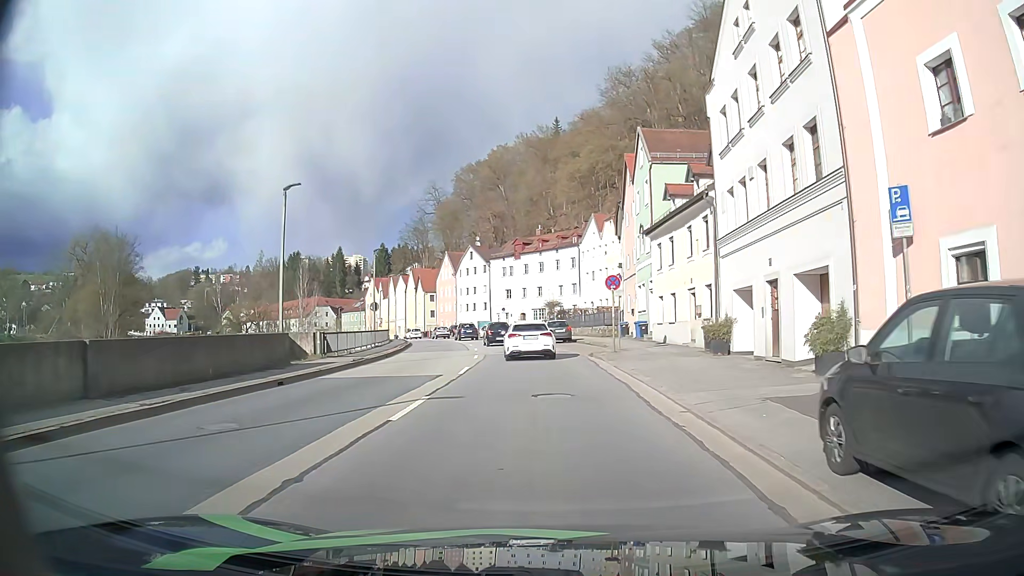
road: primary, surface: asphalt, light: Day
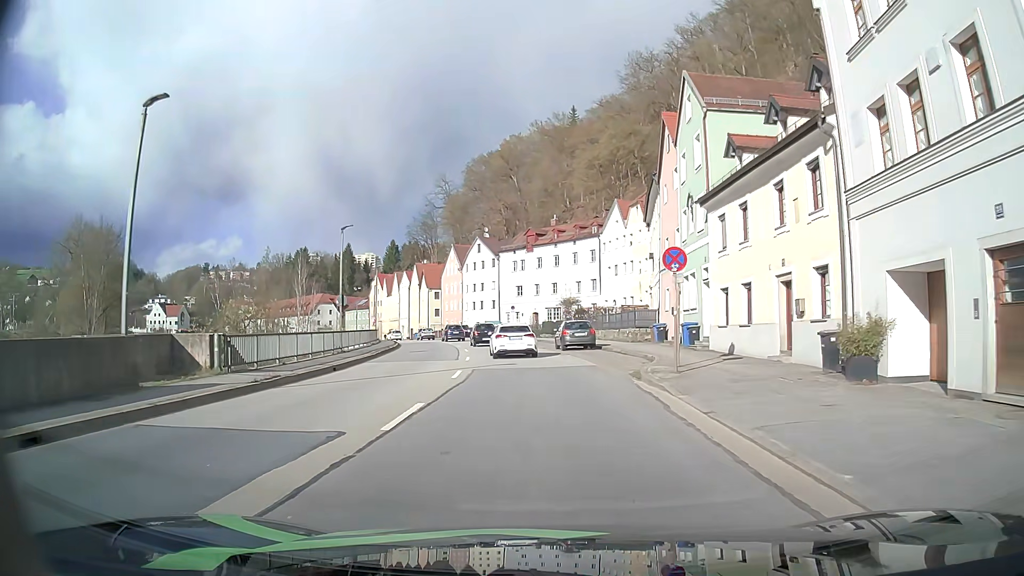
(-0.1, +9.9) m; -1°
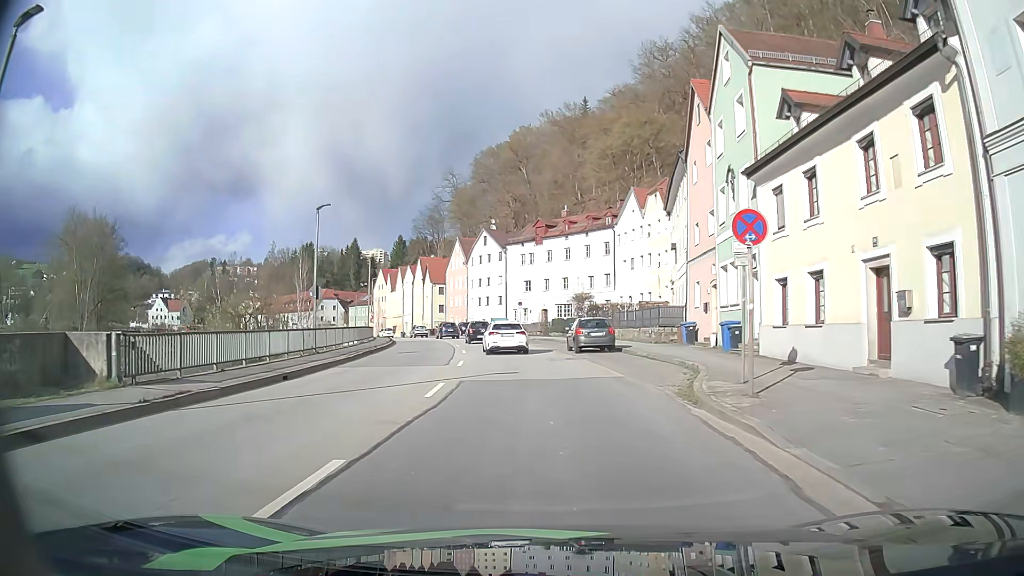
(-0.1, +5.2) m; -1°
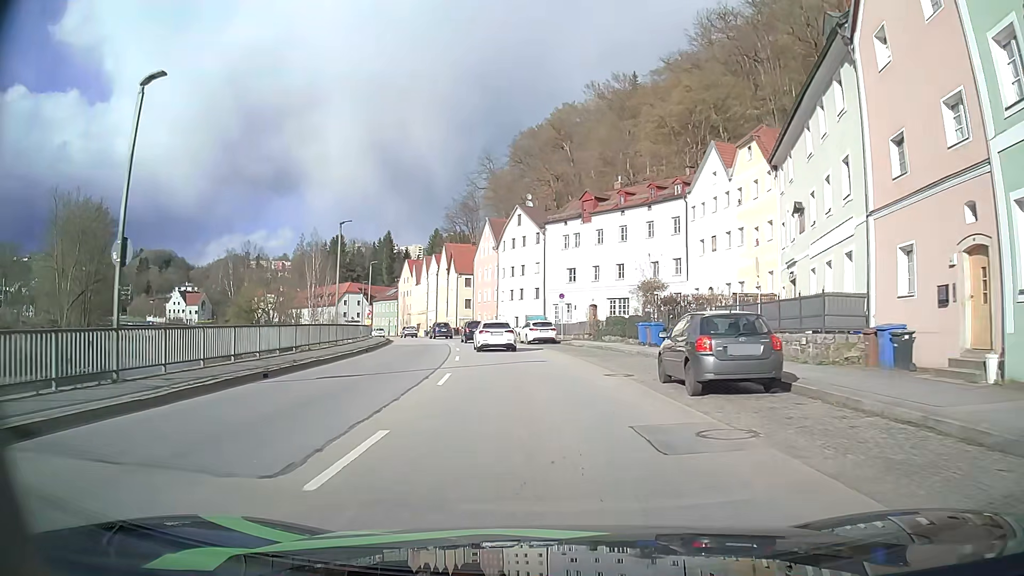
(-0.5, +16.5) m; -3°
(0, +10) (-1, +20) (-2, +30) (-3, +40) (-5, +50) (-8, +59) (-10, +69) (-14, +78) (-17, +88) (-21, +97) m
